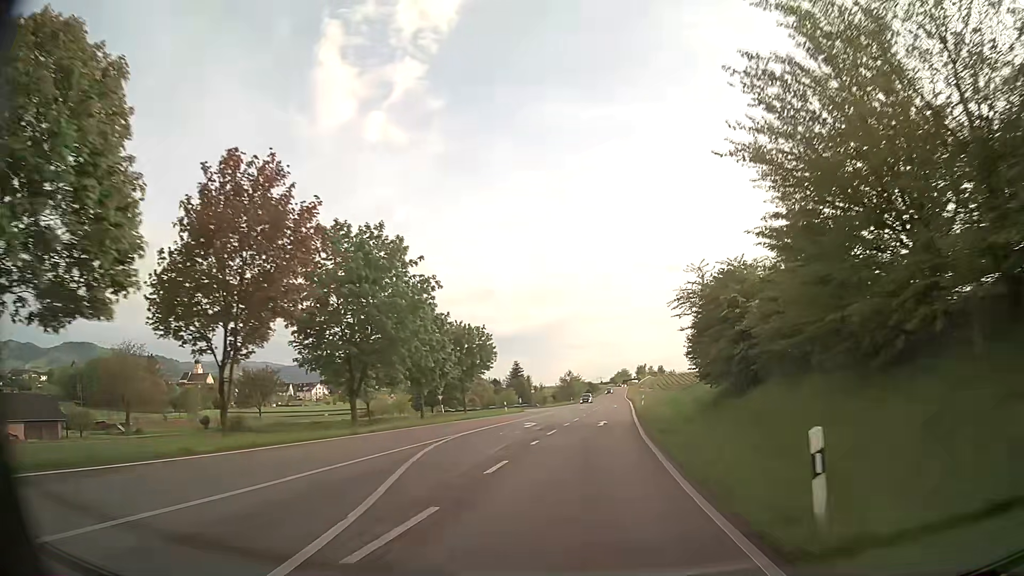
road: primary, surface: asphalt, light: Day
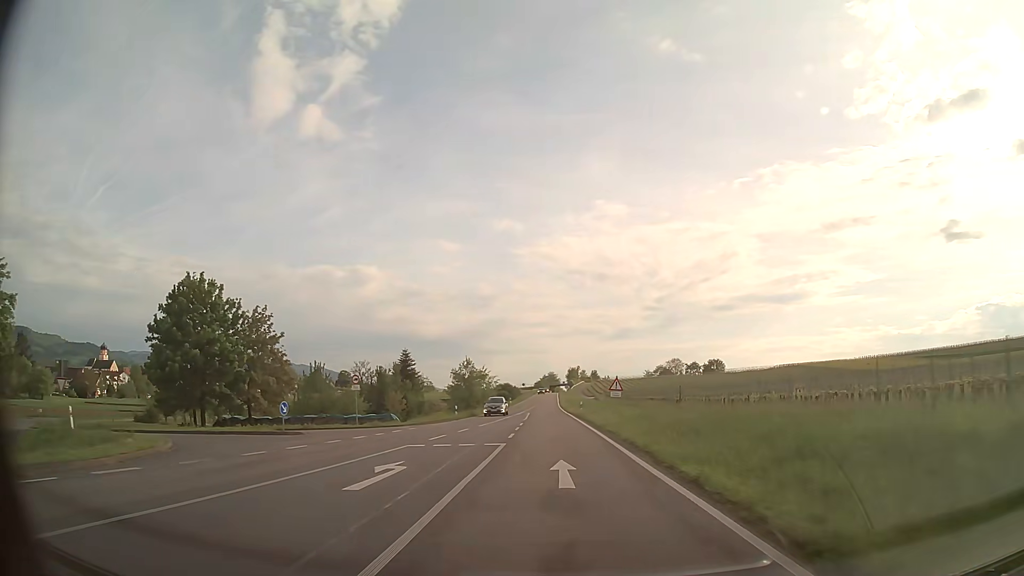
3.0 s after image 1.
(+4.6, +54.0) m; +7°
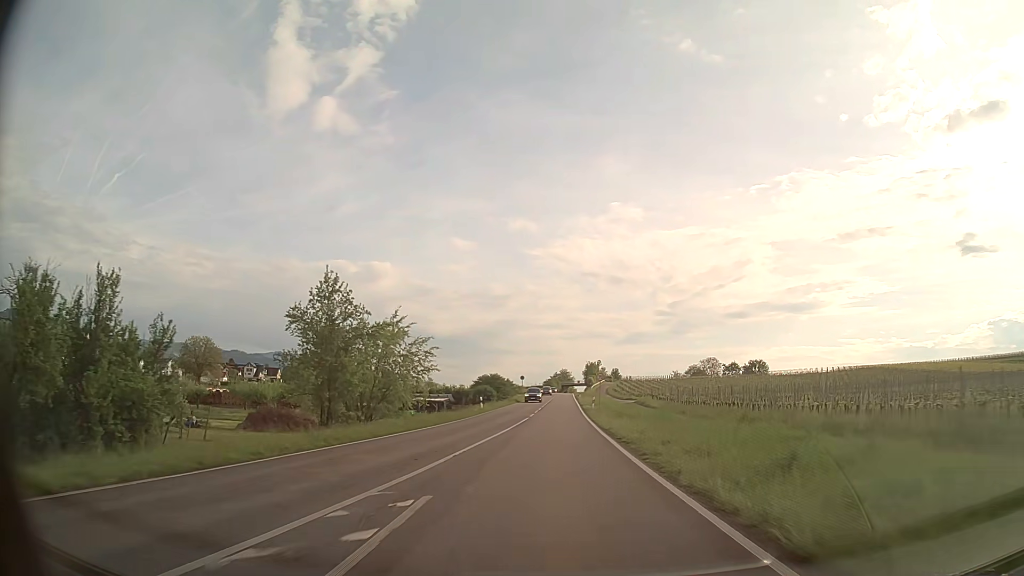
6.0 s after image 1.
(-0.7, +53.8) m; -1°
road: unclassified
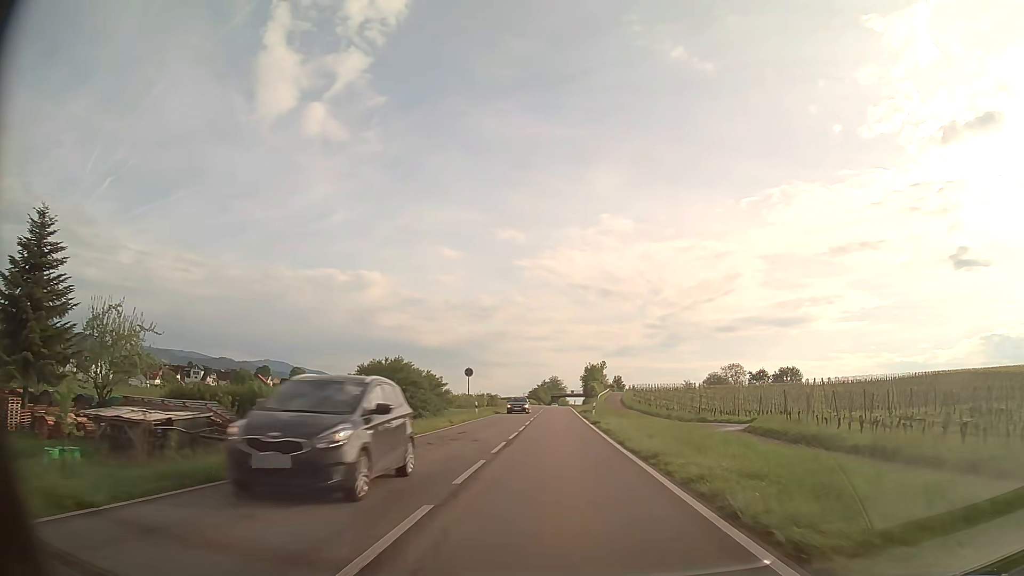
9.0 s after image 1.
(+0.3, +53.4) m; +1°
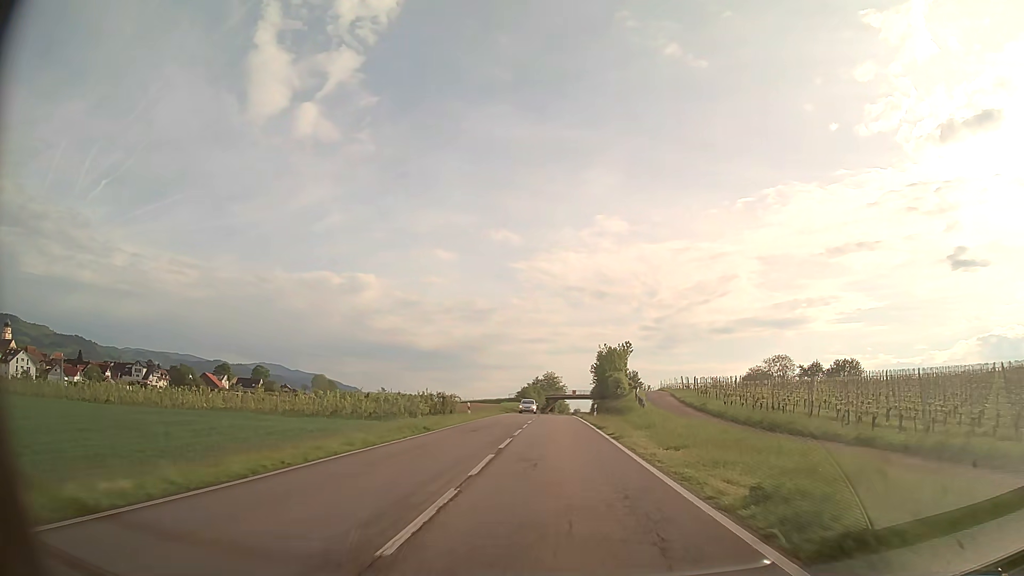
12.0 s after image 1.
(+0.3, +53.2) m; 0°
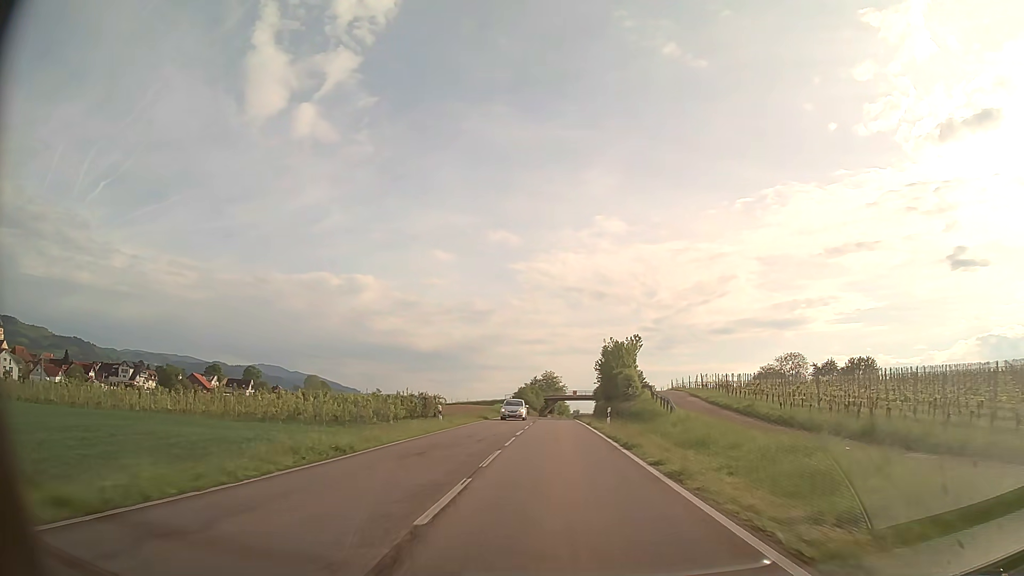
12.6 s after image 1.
(0.0, +10.6) m; 0°
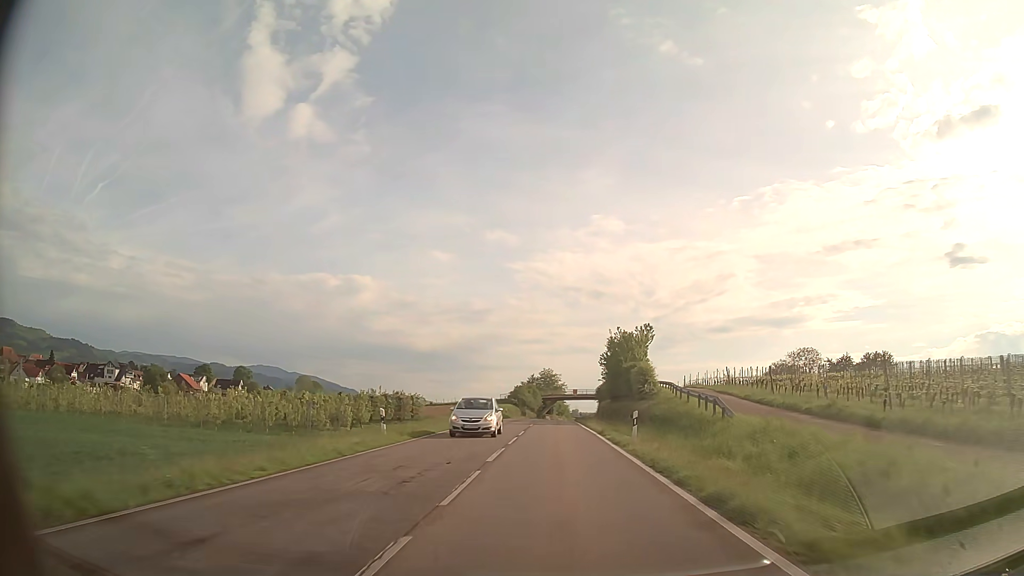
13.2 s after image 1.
(0.0, +10.6) m; 0°
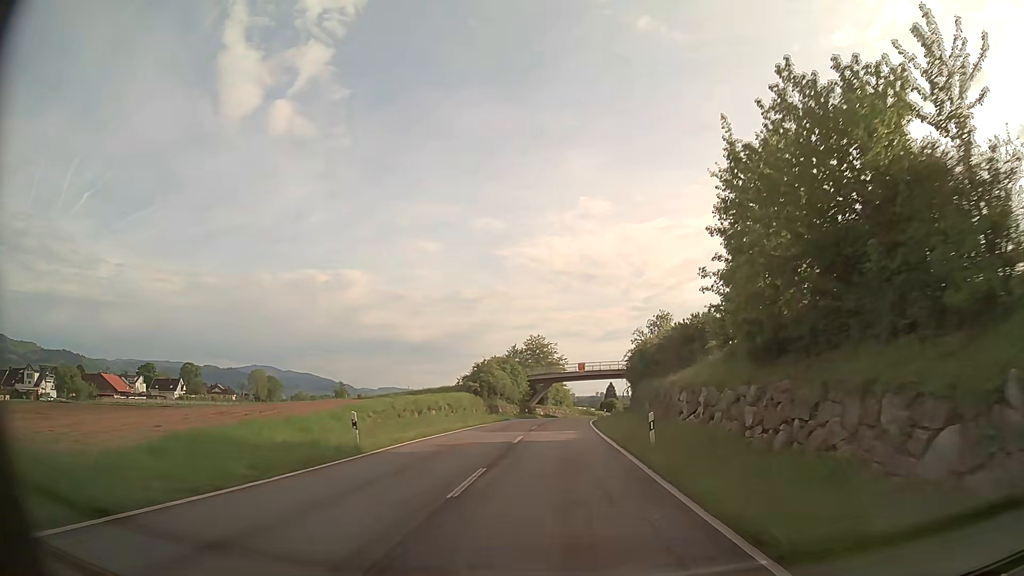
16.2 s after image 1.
(+0.2, +53.7) m; 0°
(0, +10) (0, +20) (0, +30) (+1, +40) (+1, +50) (+2, +60) (+3, +70) (+4, +80) (+6, +90) (+8, +99) m
